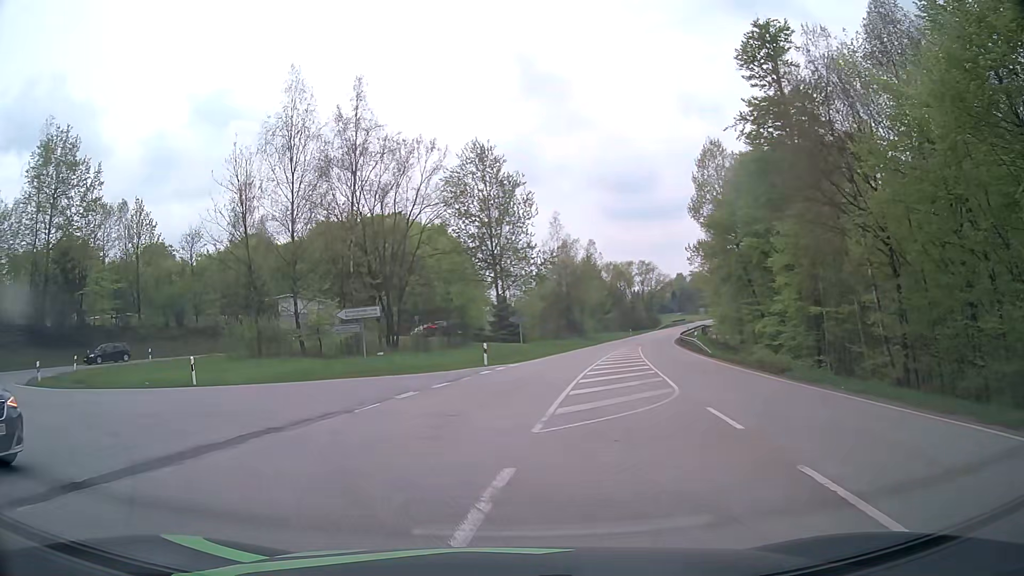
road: secondary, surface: asphalt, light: Day
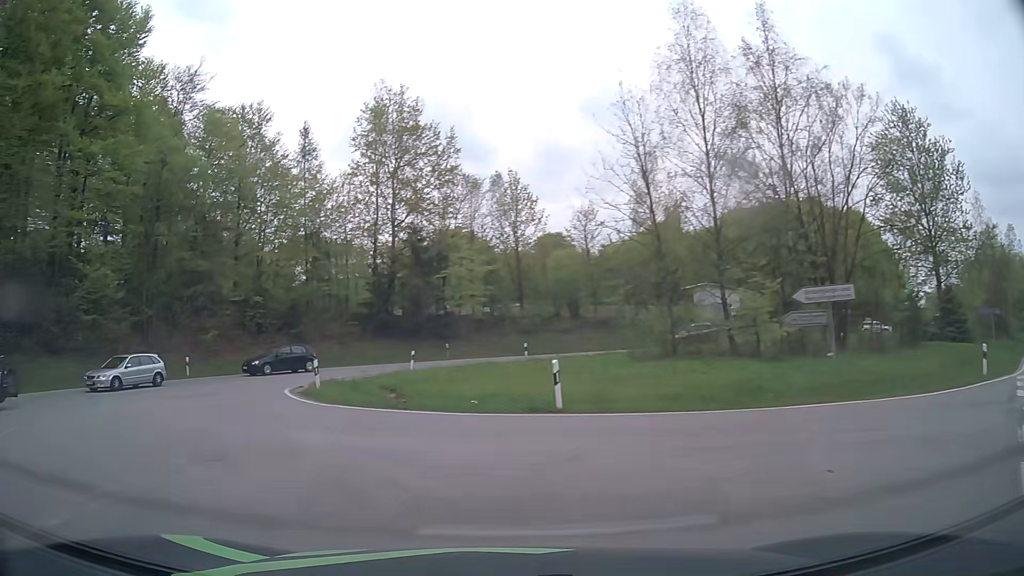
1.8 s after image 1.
(-2.8, +9.9) m; -35°
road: tertiary
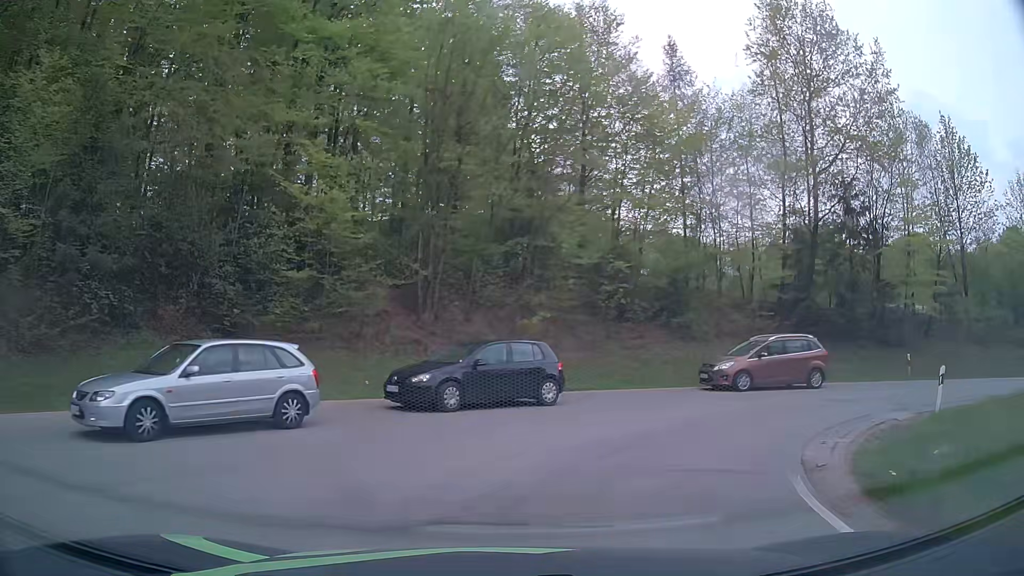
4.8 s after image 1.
(-6.2, +15.9) m; -29°
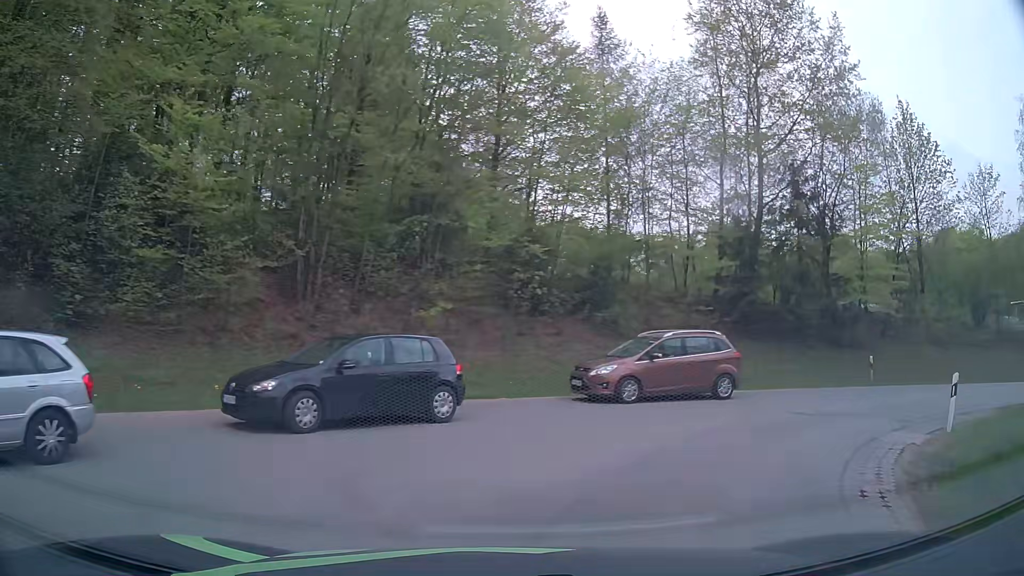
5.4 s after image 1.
(+0.2, +3.9) m; +8°
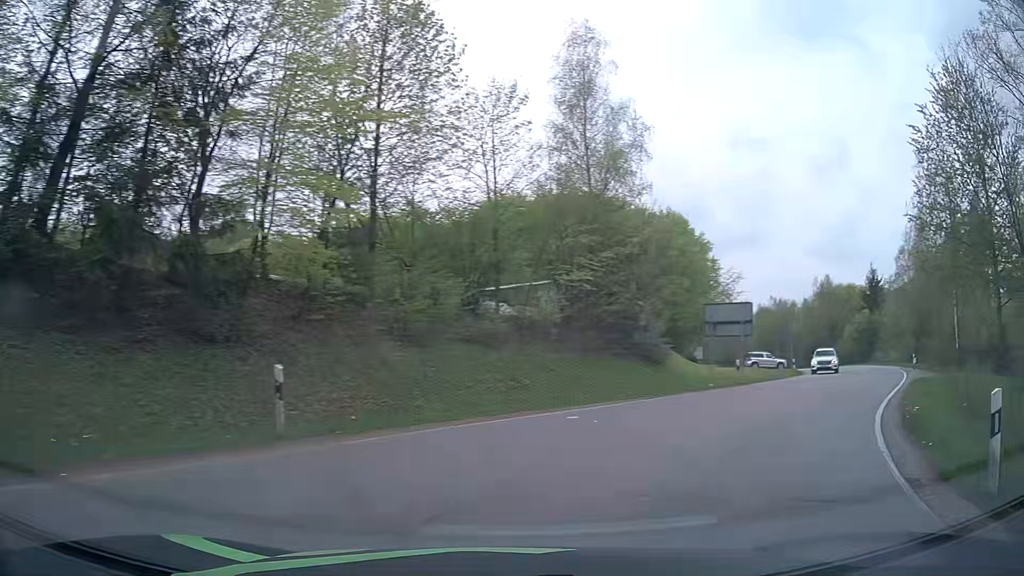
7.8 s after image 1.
(+6.4, +14.0) m; +50°
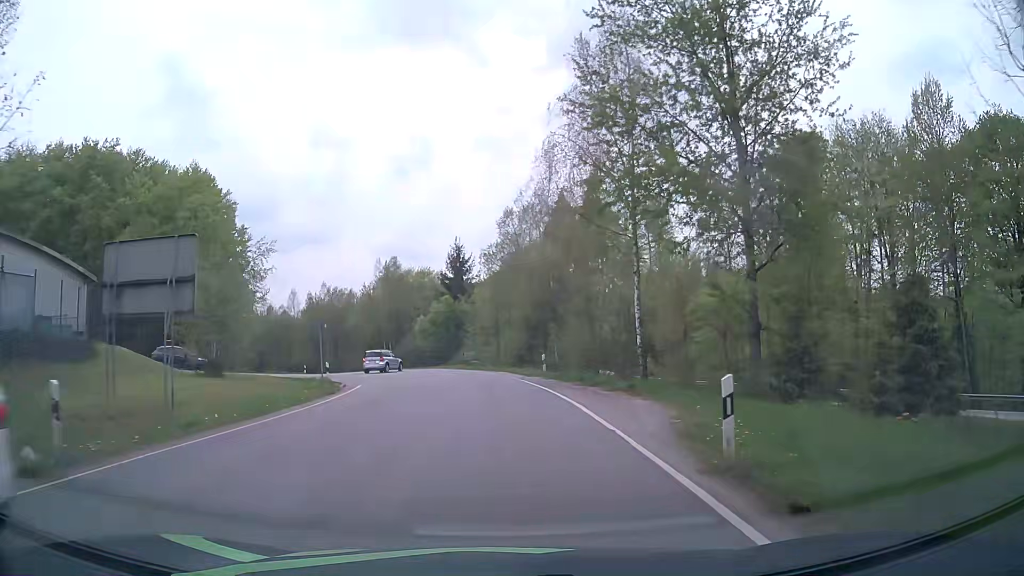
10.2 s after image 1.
(+9.6, +18.7) m; +40°
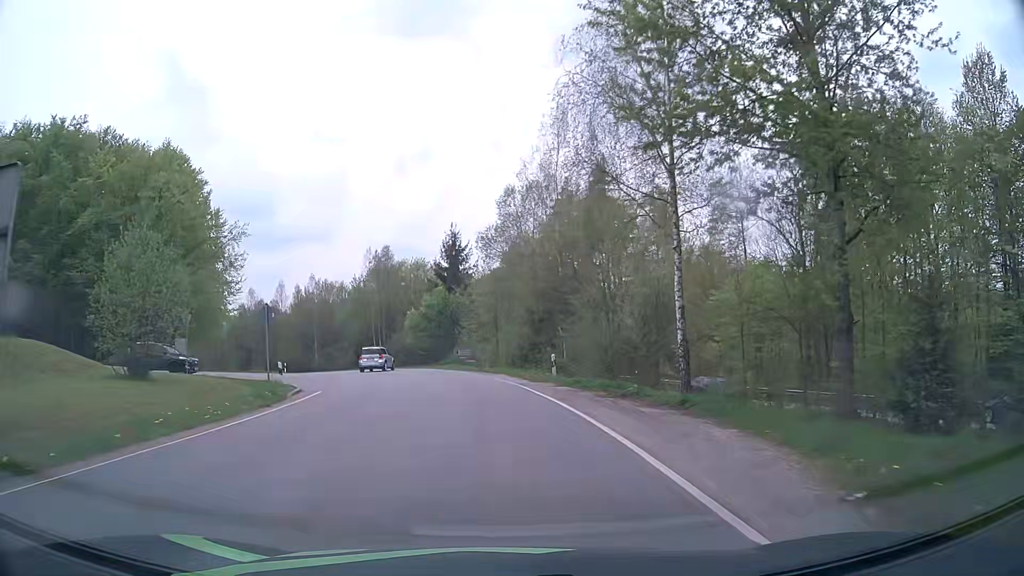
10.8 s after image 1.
(0.0, +6.6) m; -1°
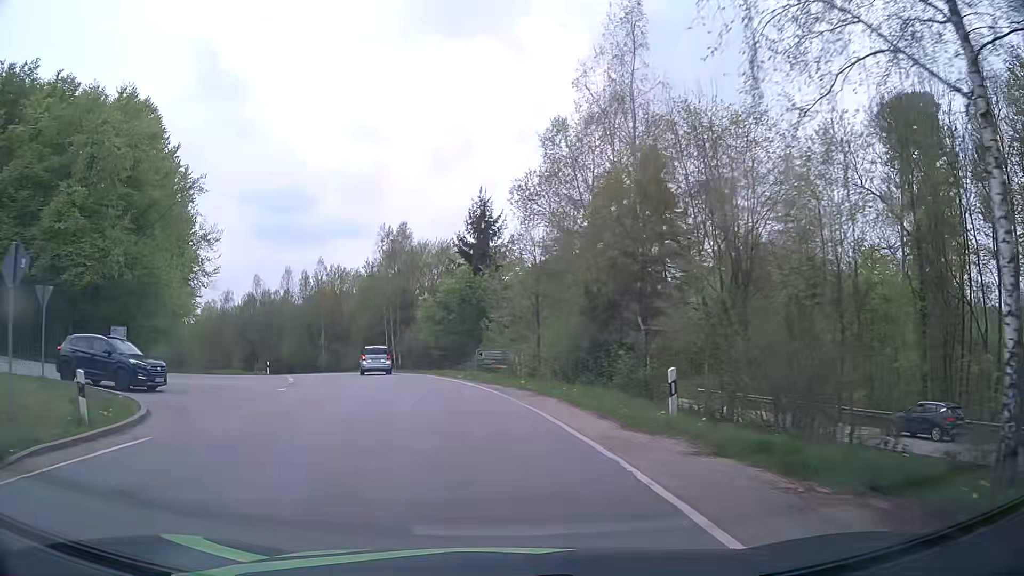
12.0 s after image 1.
(-0.1, +14.0) m; -2°
(0, +10) (-2, +20) (-4, +30) (-7, +39) (-11, +48) (-15, +57) (-20, +66) (-26, +74) (-32, +82) (-39, +89) m
